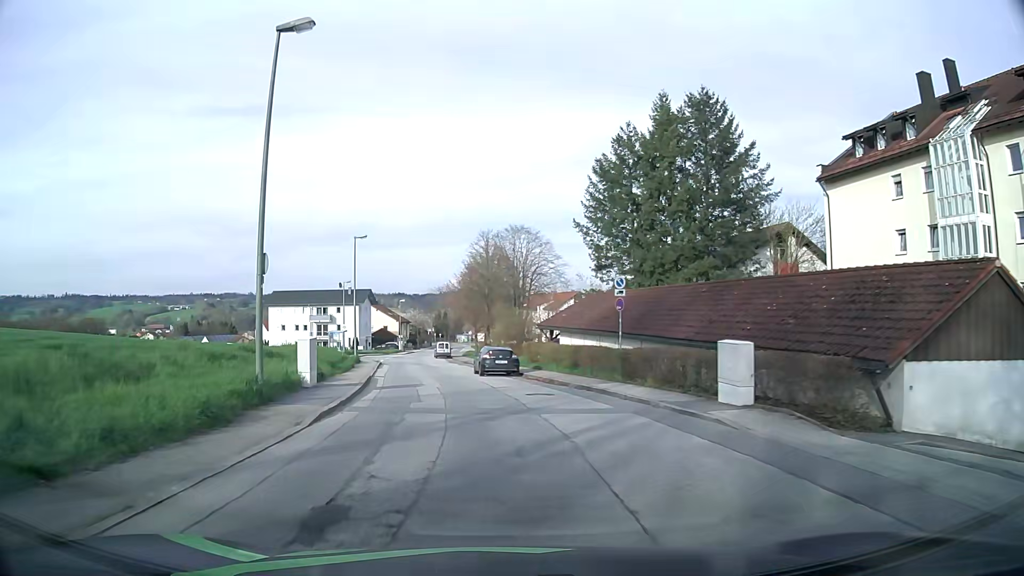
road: unclassified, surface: asphalt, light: Day
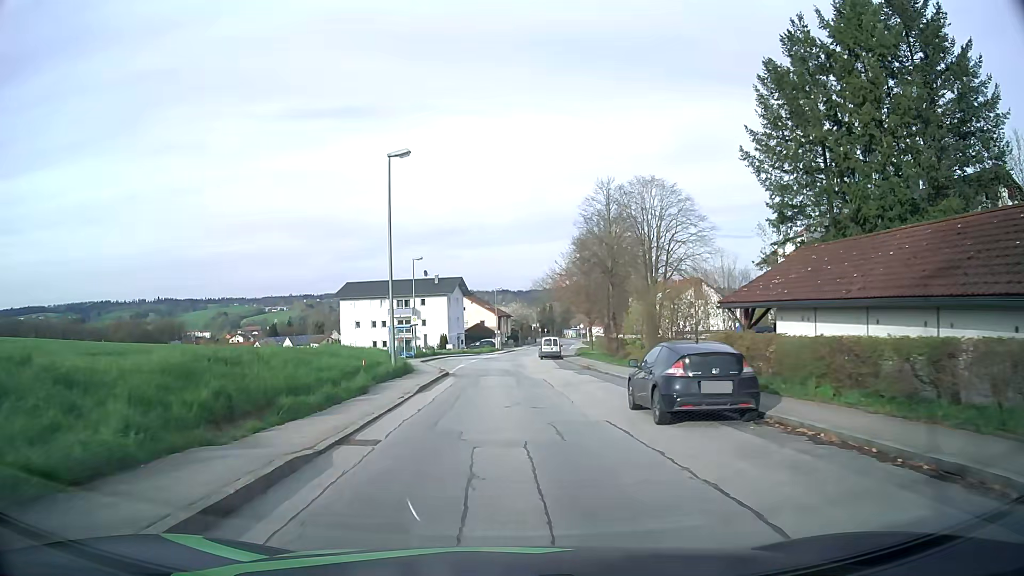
(-1.8, +18.6) m; -10°
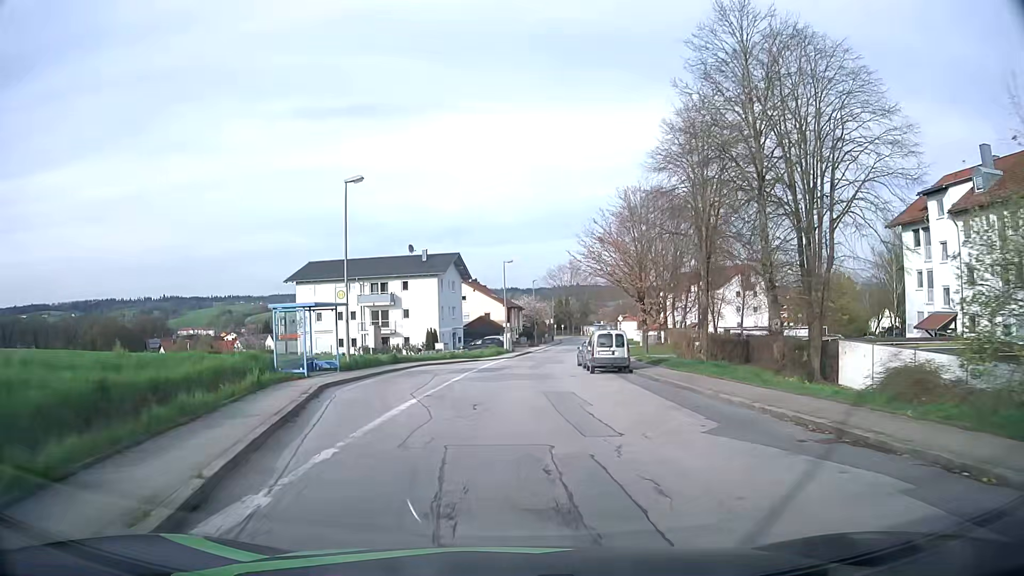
(-0.4, +25.7) m; -1°
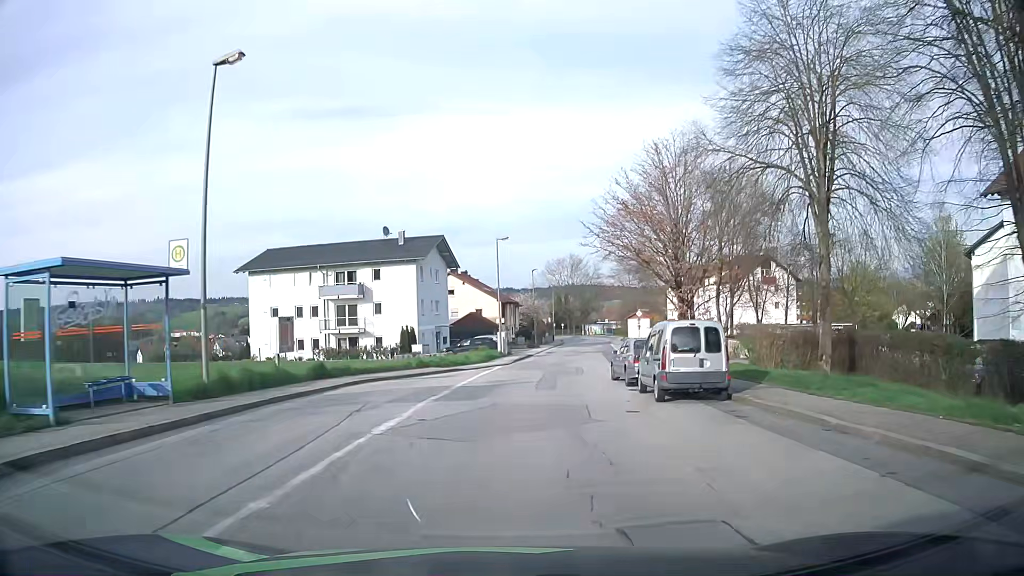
(+0.1, +13.0) m; 0°
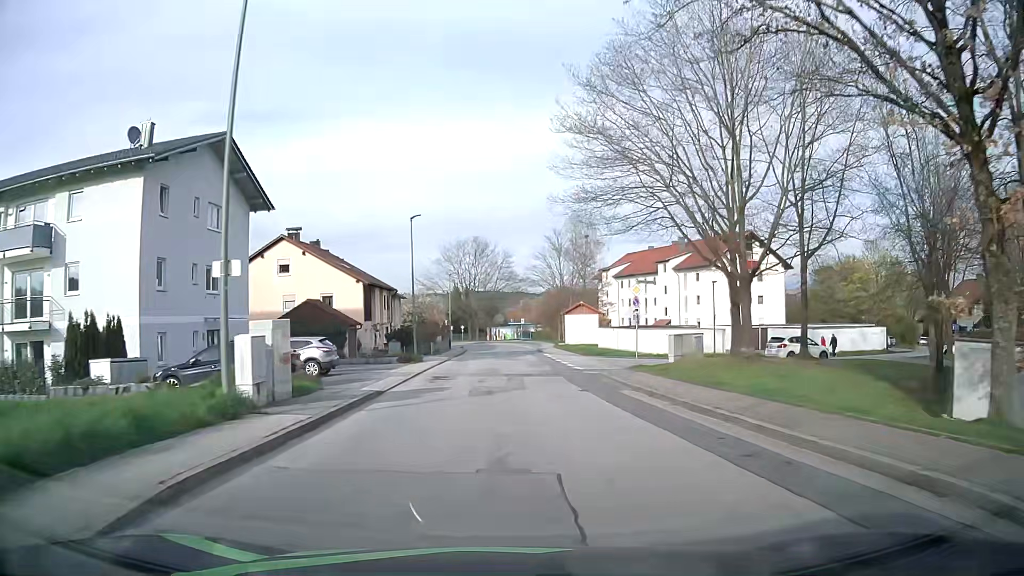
(+2.2, +33.0) m; +9°
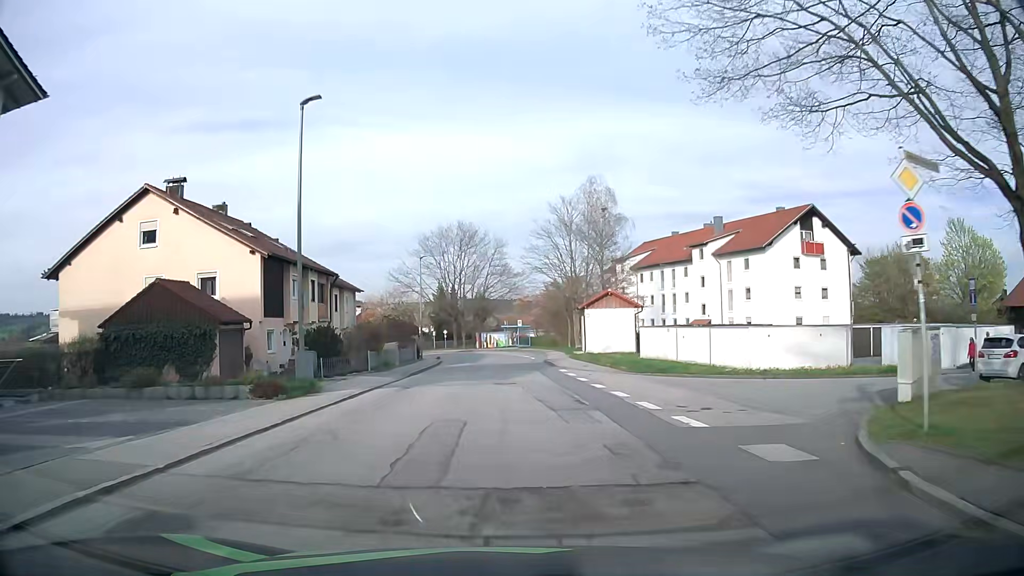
(+0.2, +20.2) m; 0°
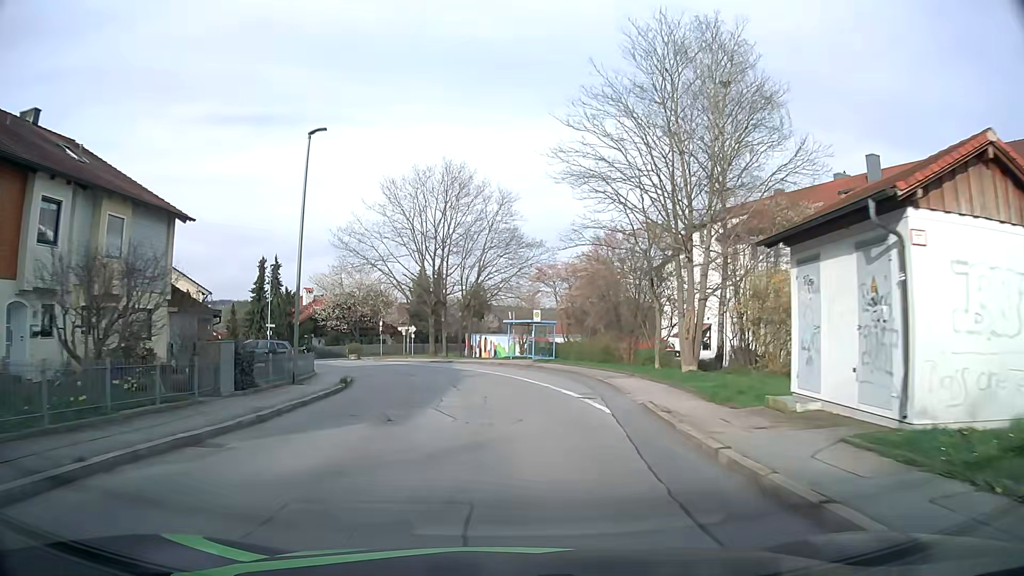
(+0.2, +33.4) m; 0°
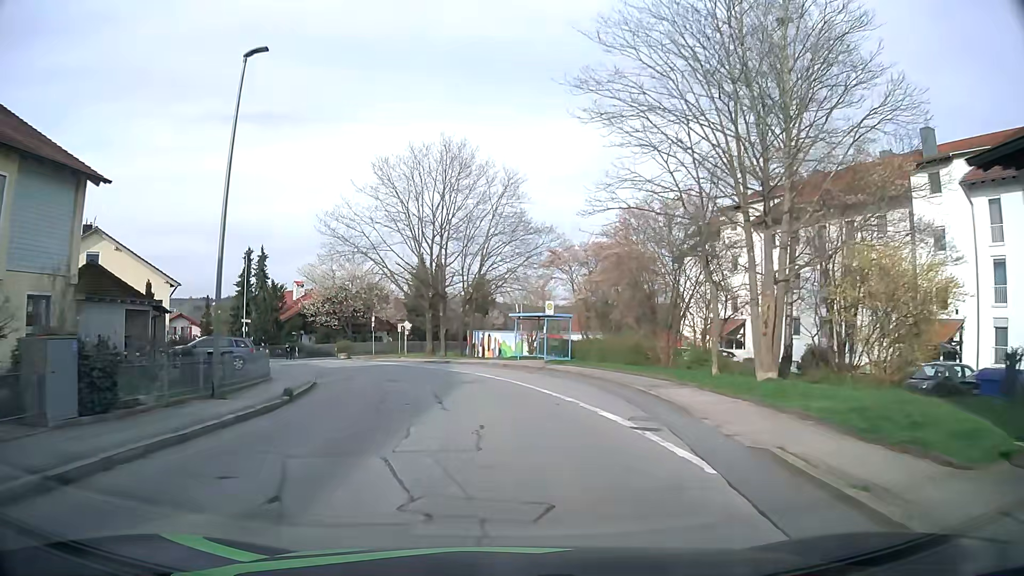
(0.0, +6.6) m; 0°
(0, +10) (-1, +20) (-4, +30) (-7, +39) (-12, +48) (-18, +55) (-26, +62) (-34, +68) (-42, +73) (-51, +78) m
